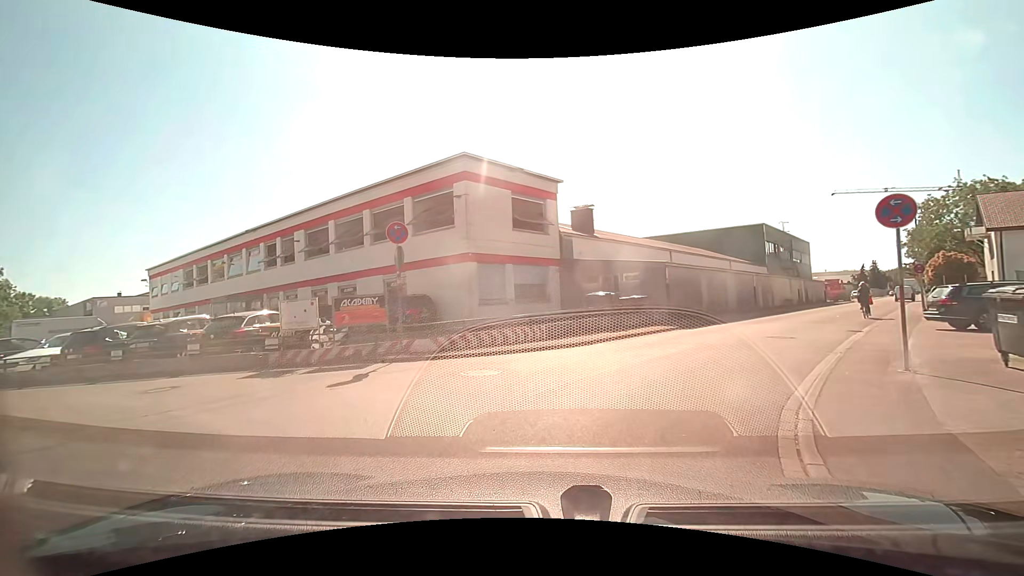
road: unclassified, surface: asphalt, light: Day
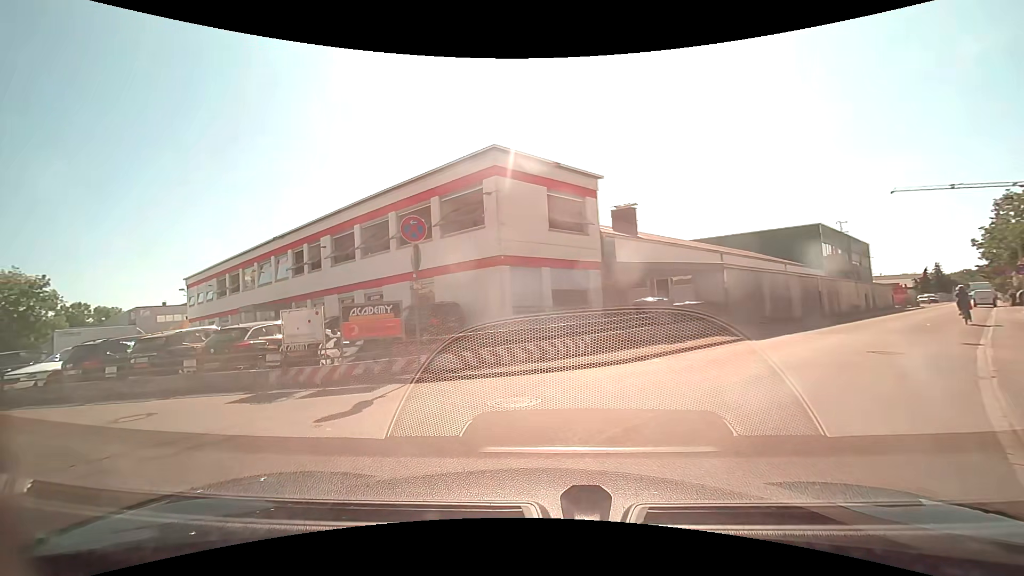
(0.0, +2.2) m; -2°
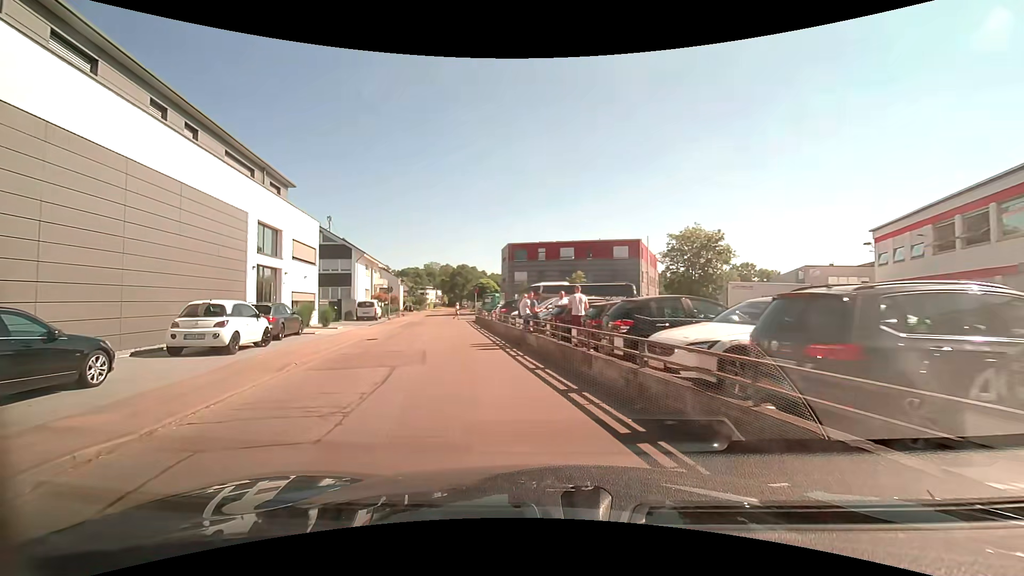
(-8.8, +10.5) m; -68°
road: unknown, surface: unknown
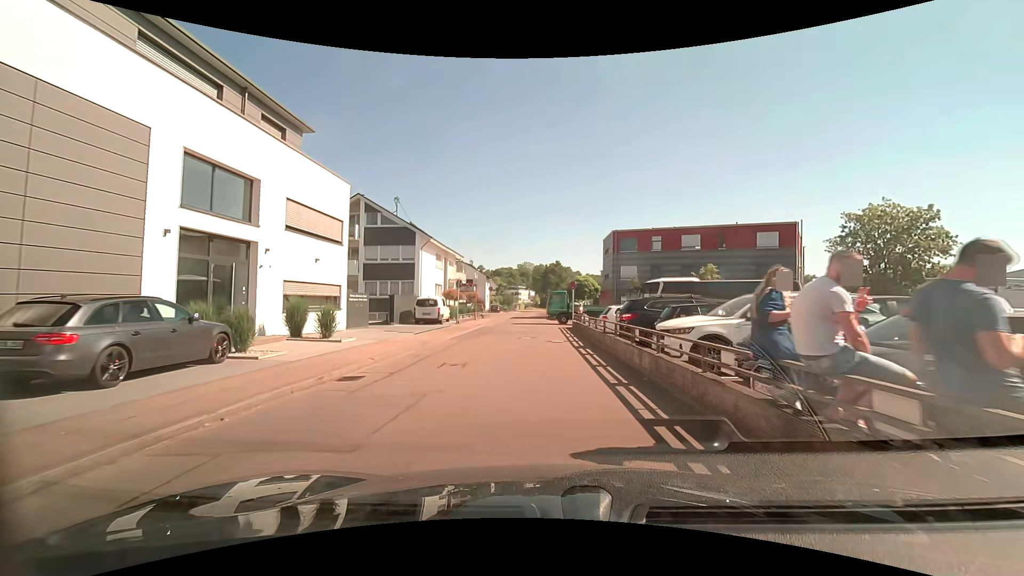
(-1.6, +12.4) m; -10°
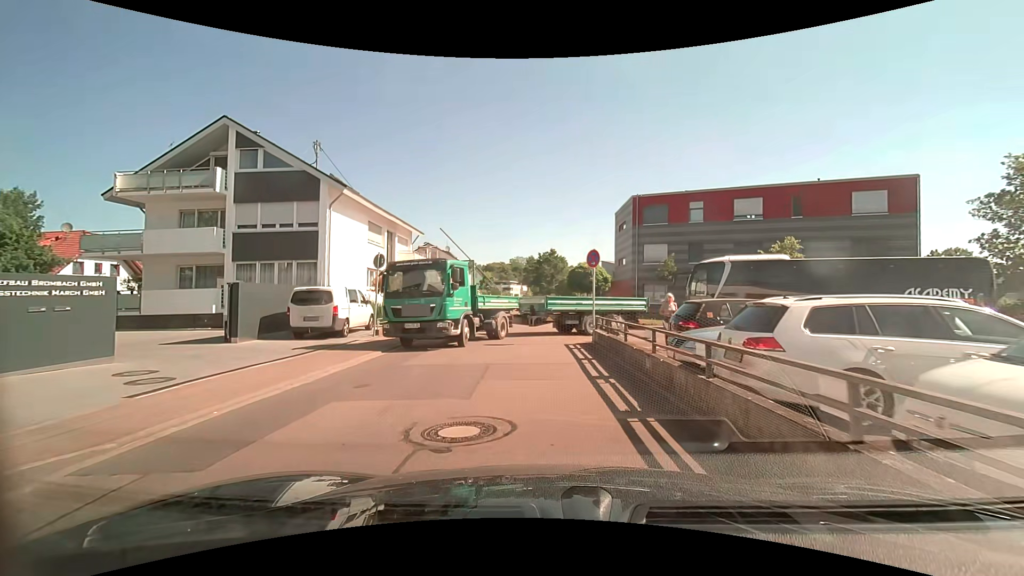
(-0.1, +15.8) m; 0°
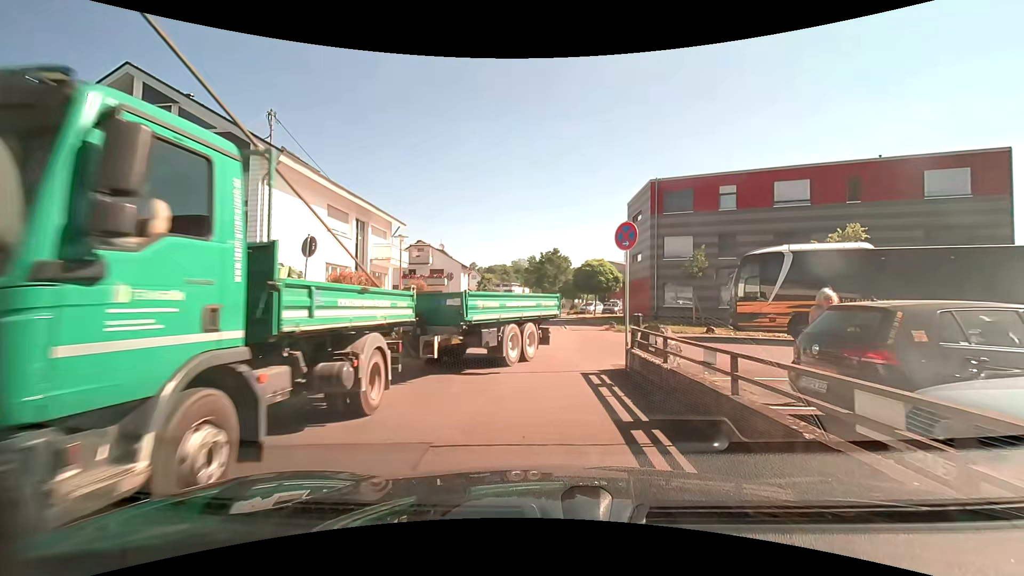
(0.0, +5.7) m; -1°
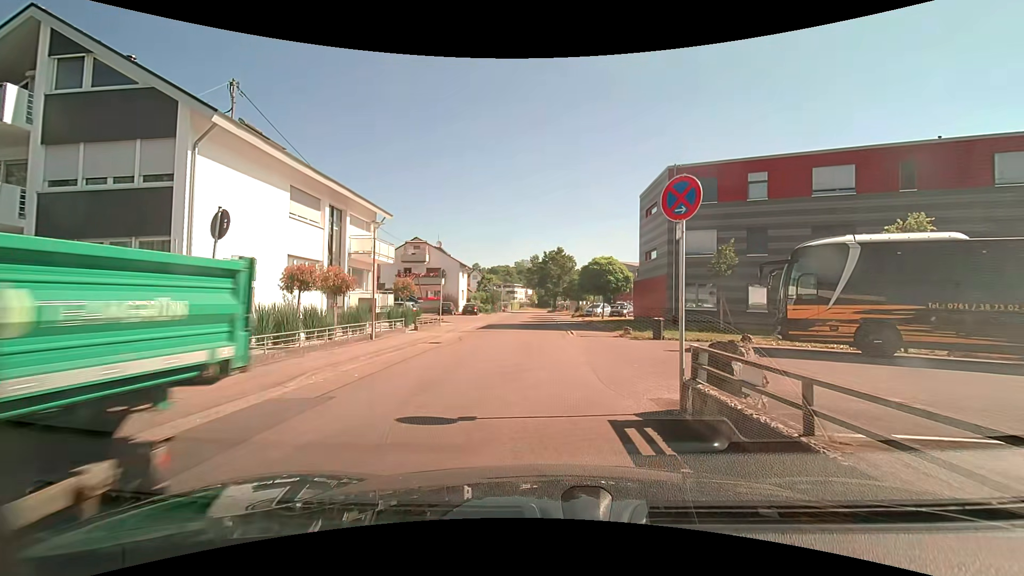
(0.0, +3.6) m; -2°
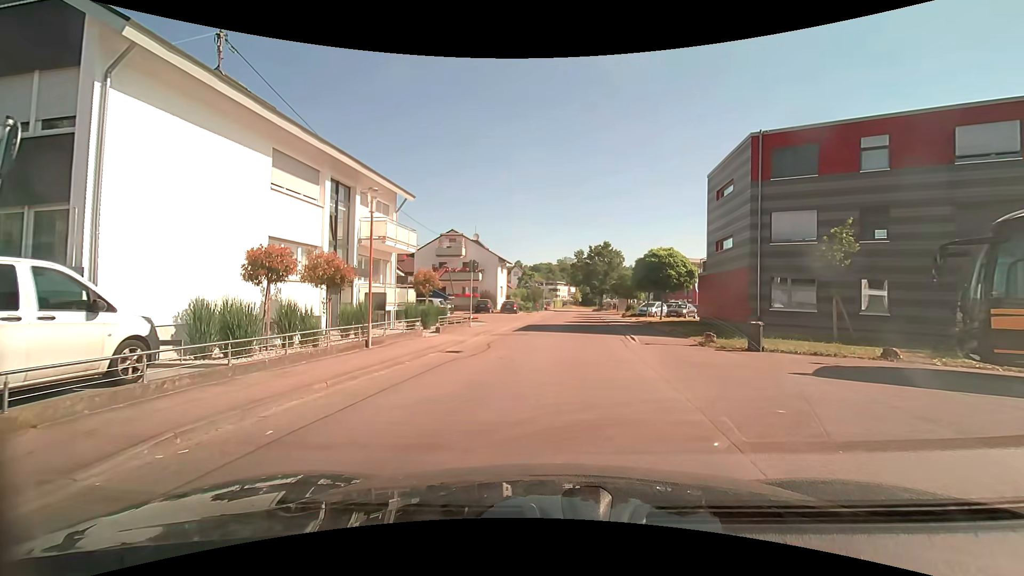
(0.0, +5.0) m; -3°
